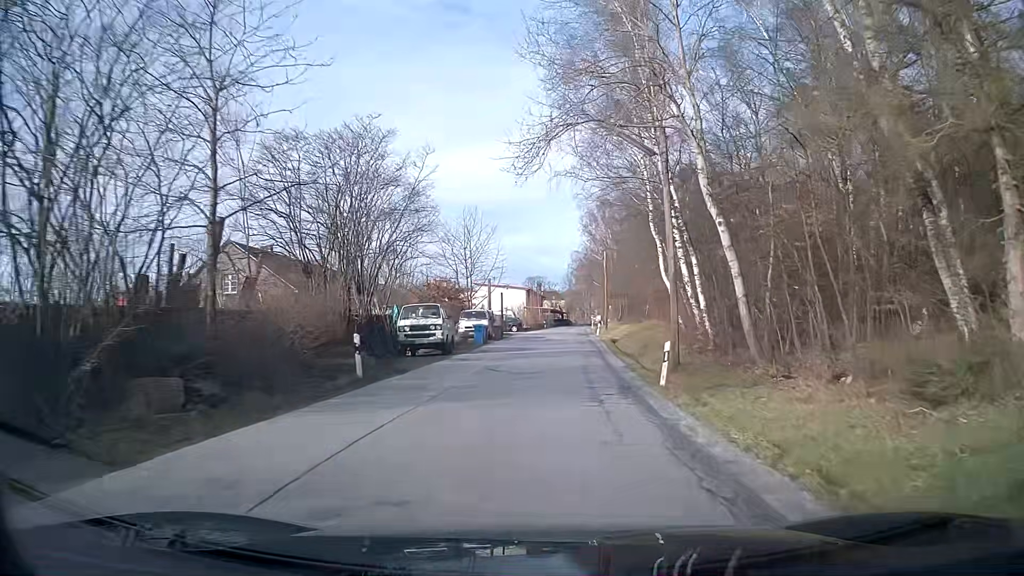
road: unclassified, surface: asphalt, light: Day
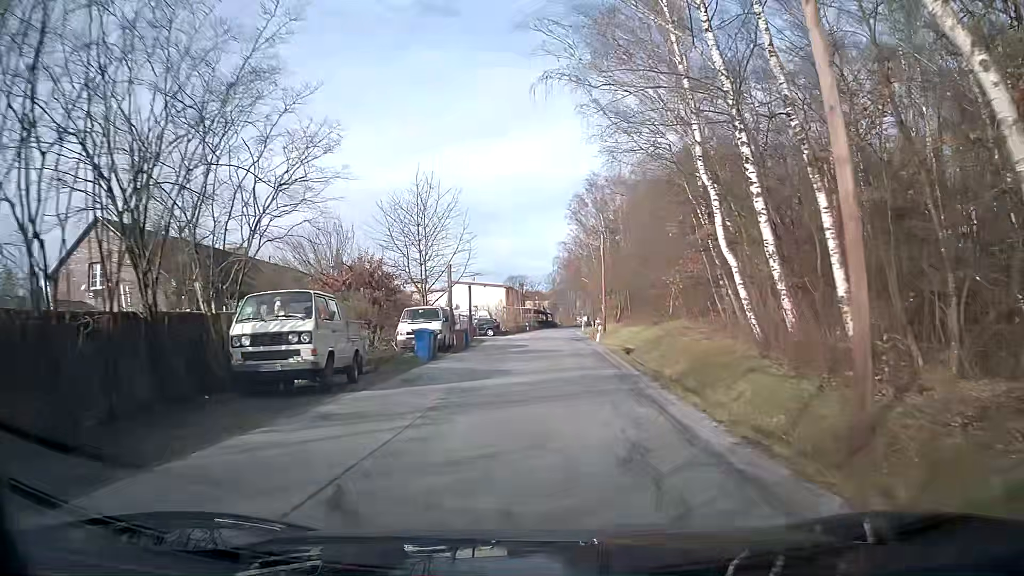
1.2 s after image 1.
(+0.2, +13.1) m; +2°
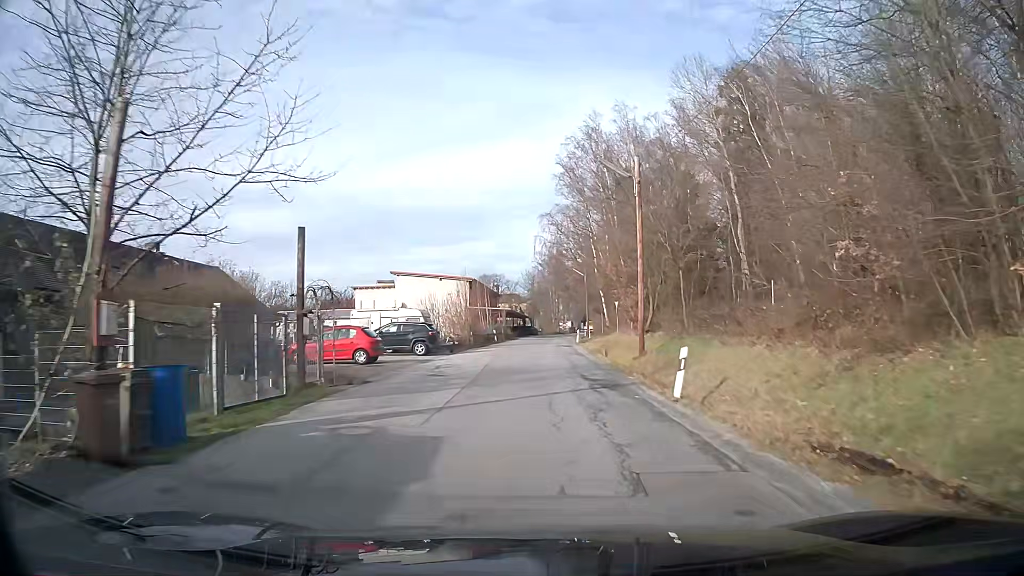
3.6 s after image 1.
(+0.5, +26.5) m; +2°
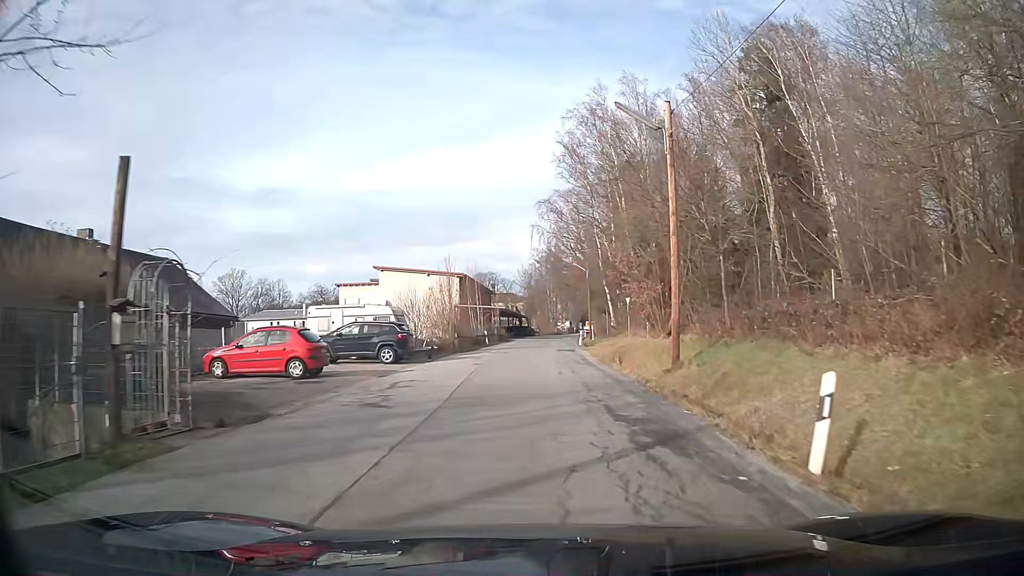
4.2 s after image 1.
(0.0, +6.6) m; 0°
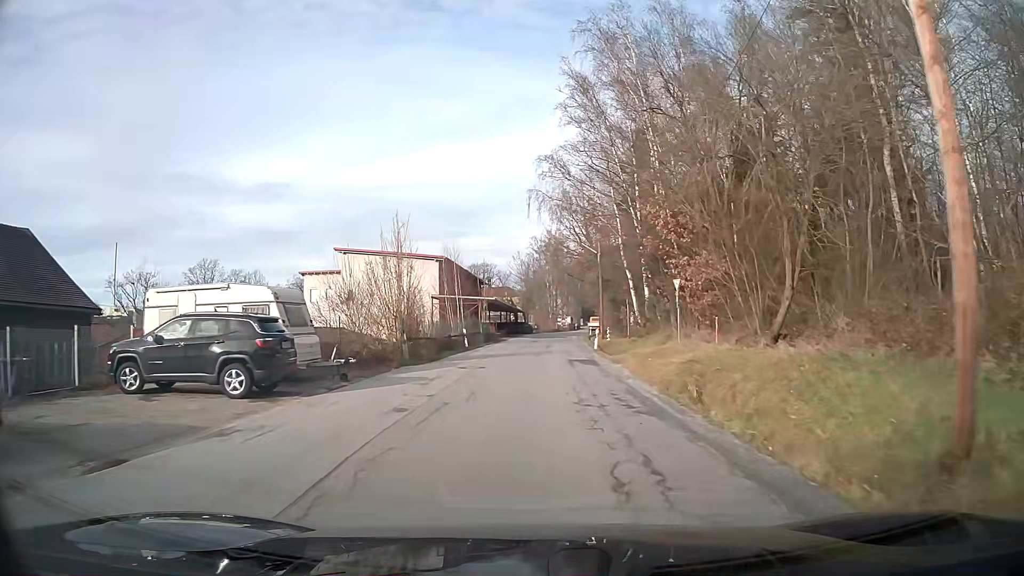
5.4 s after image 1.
(0.0, +13.3) m; -1°
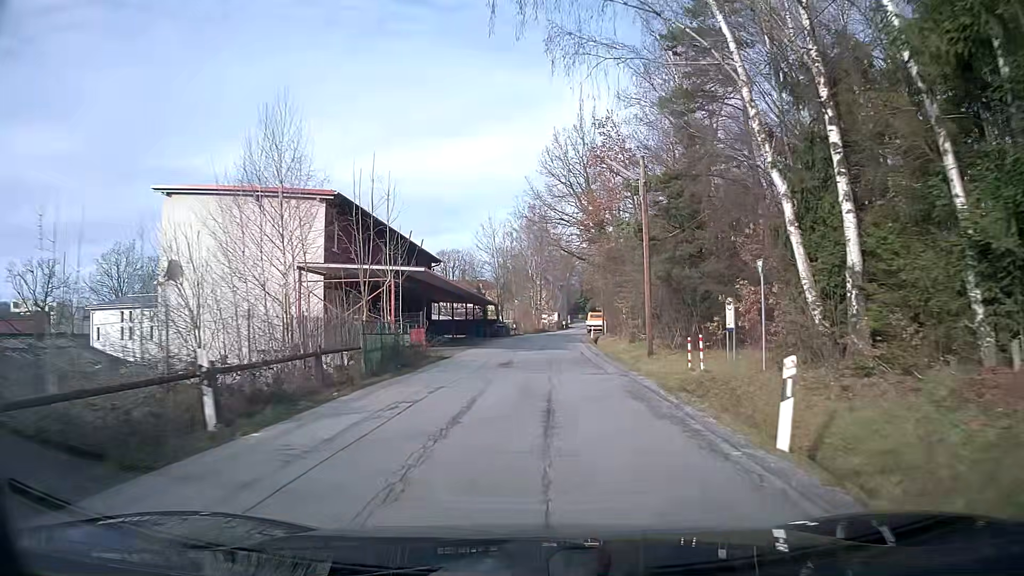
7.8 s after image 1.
(+0.3, +26.9) m; +2°
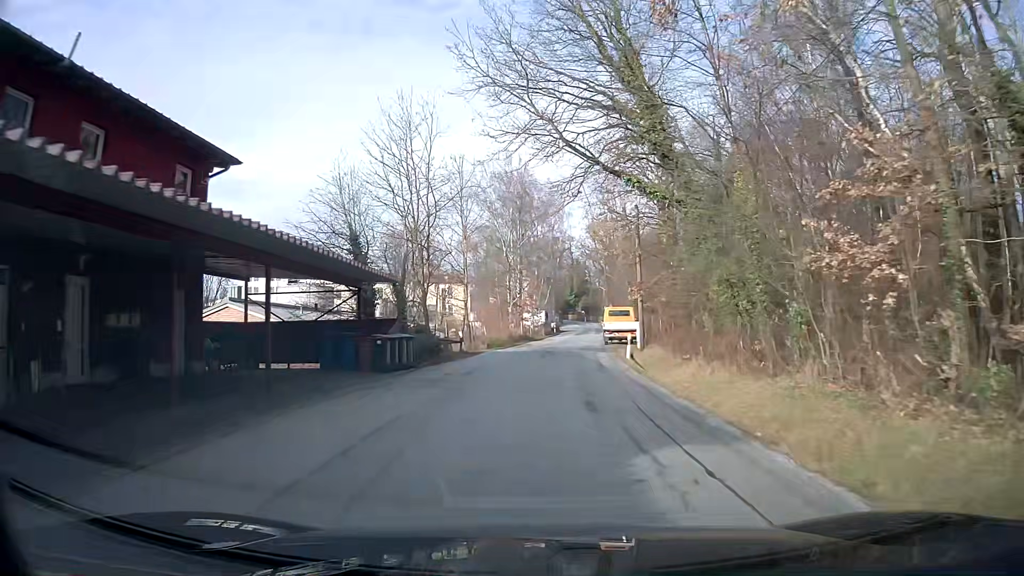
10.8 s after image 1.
(+0.5, +34.4) m; +1°
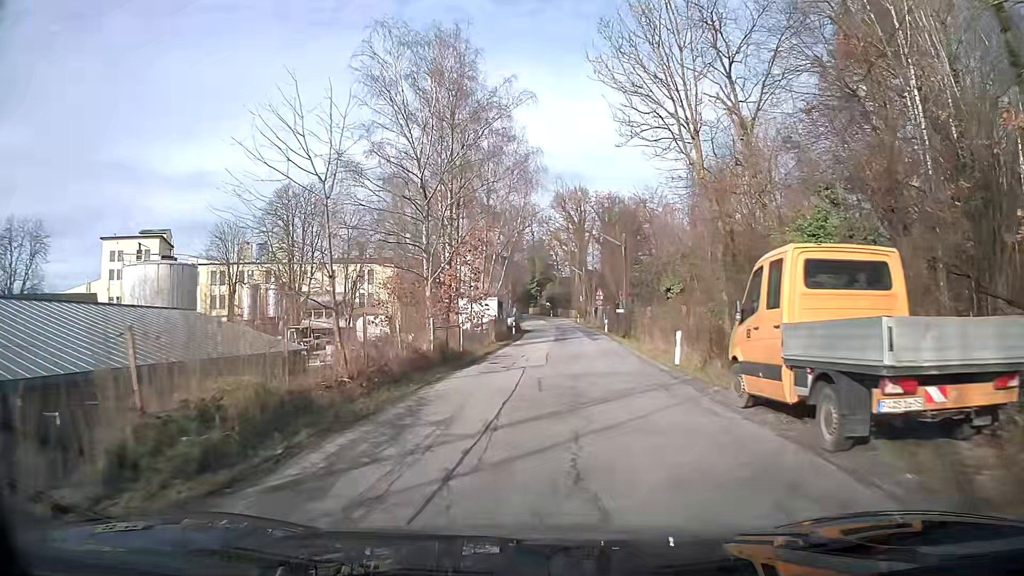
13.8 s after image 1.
(+0.9, +33.5) m; +4°
(0, +10) (+1, +20) (+1, +30) (+2, +40) (+2, +50) (+2, +60) (+3, +70) (+2, +80) (+2, +90) (+2, +100) m
